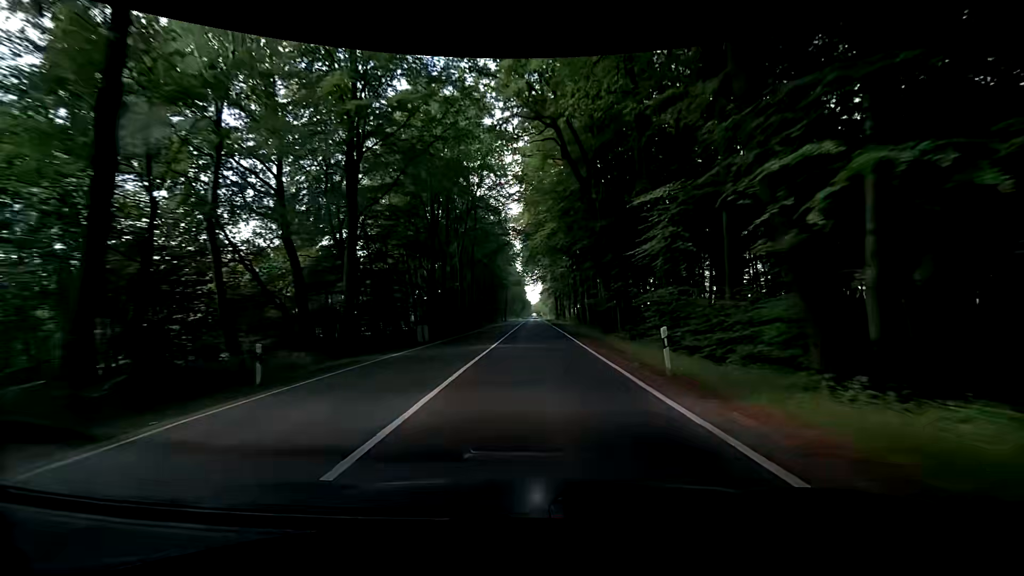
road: primary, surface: asphalt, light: Day
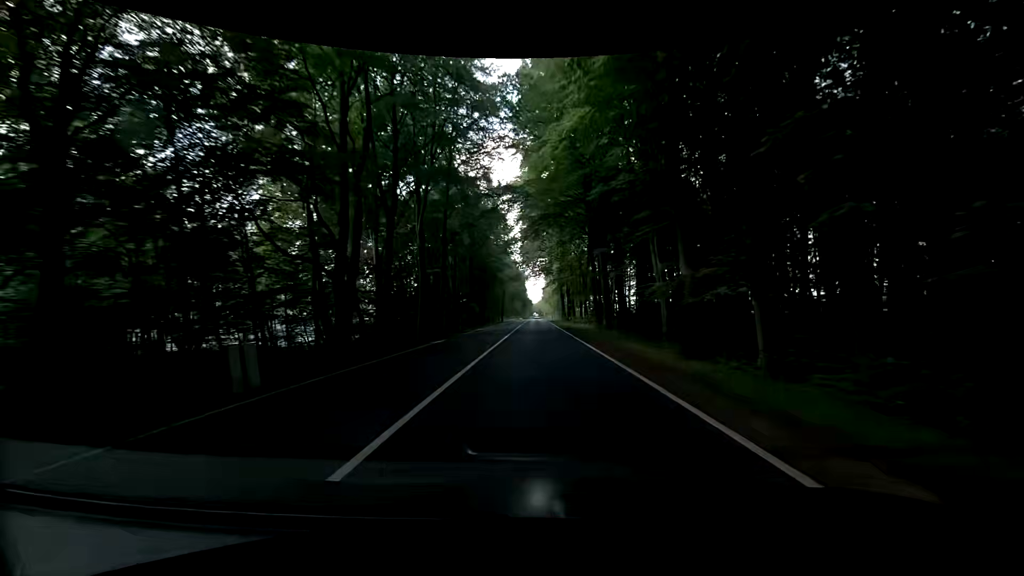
(-0.2, +20.6) m; -1°
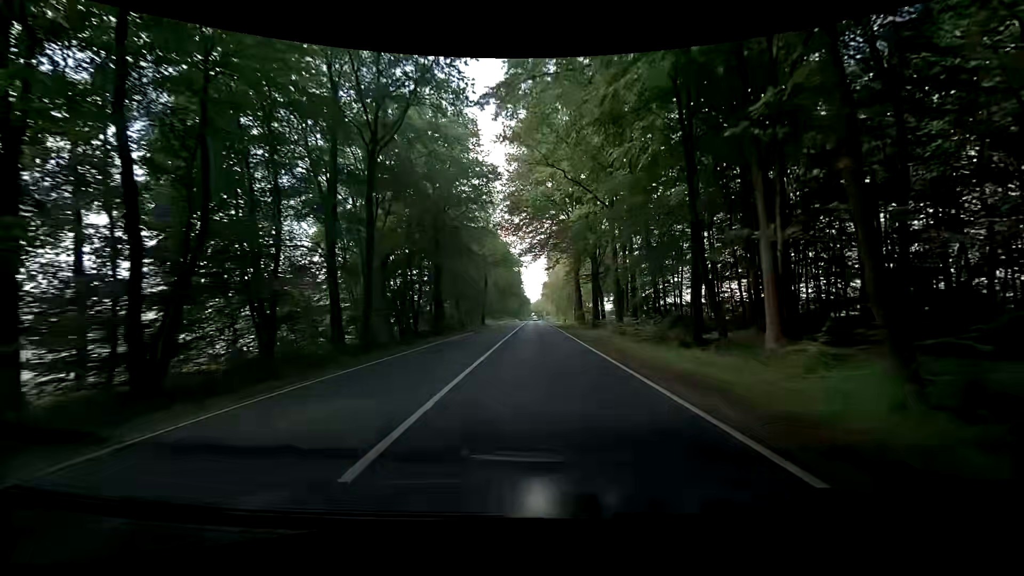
(+0.3, +41.3) m; +2°
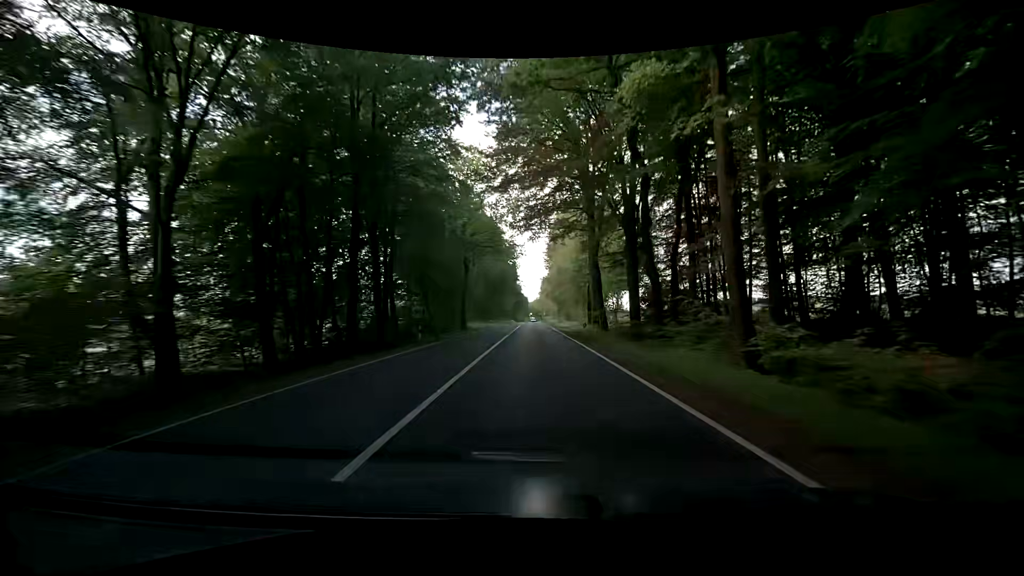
(-0.3, +20.7) m; 0°
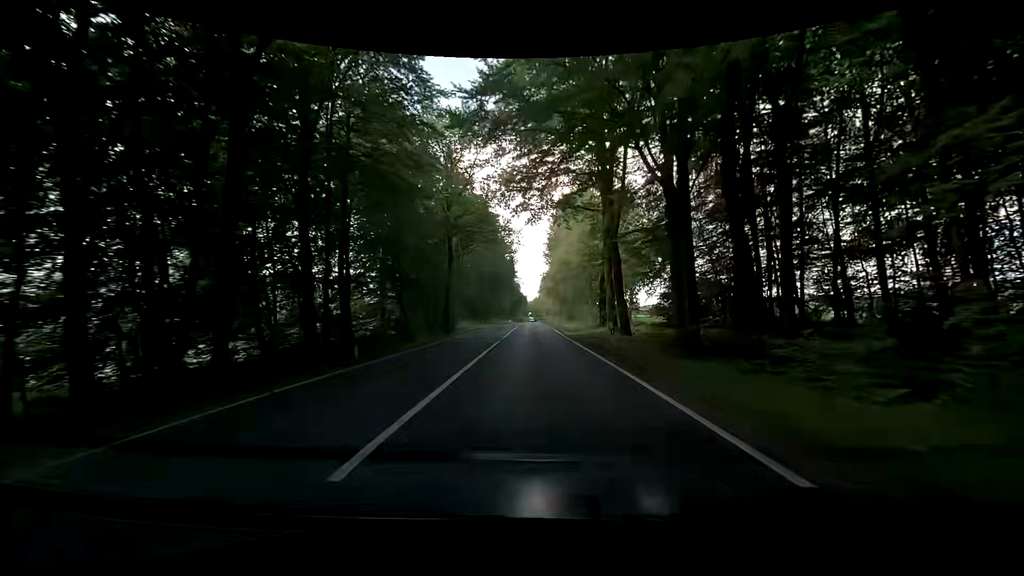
(-0.1, +10.4) m; -1°
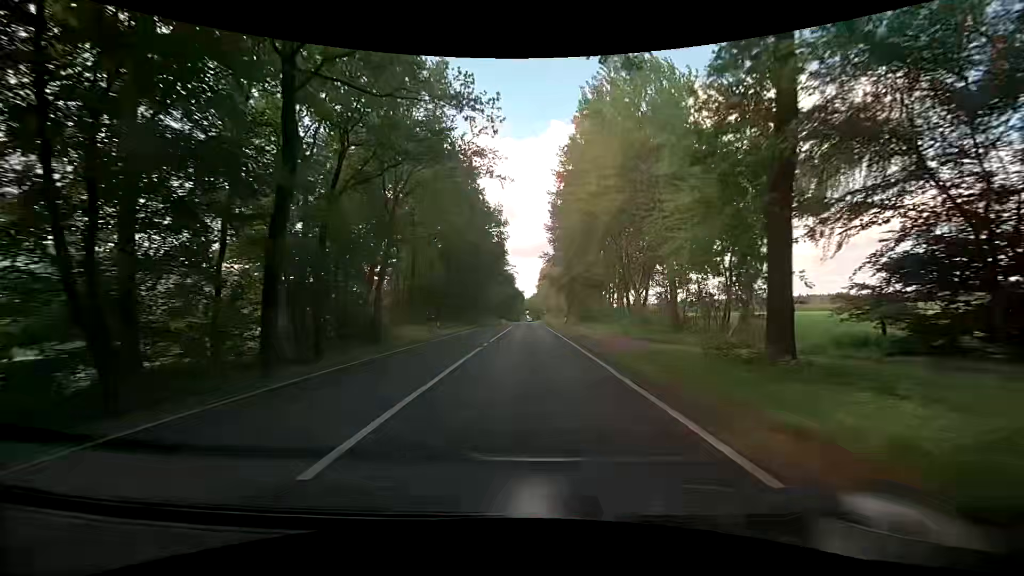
(+0.2, +31.3) m; +1°
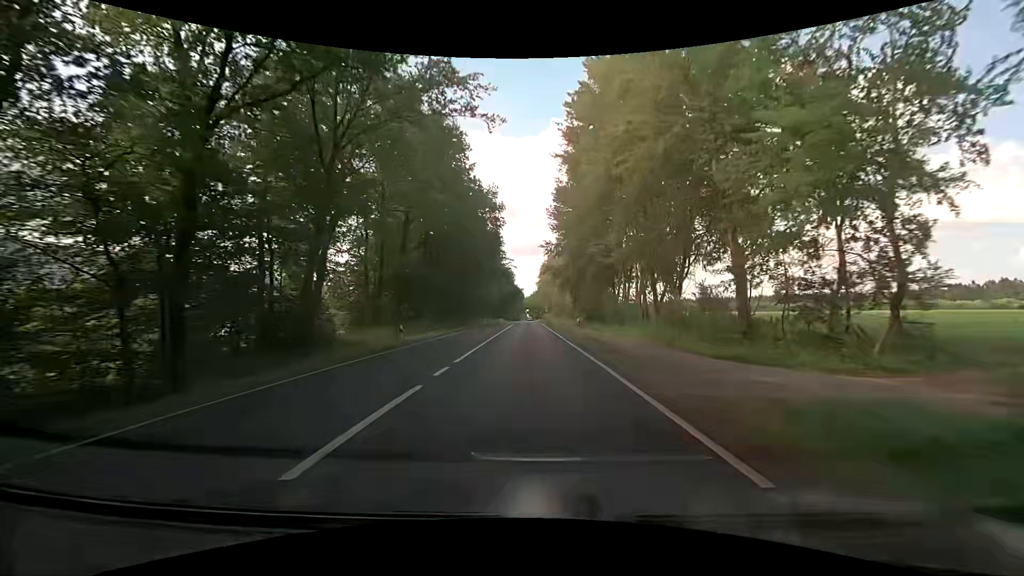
(-0.1, +10.5) m; 0°
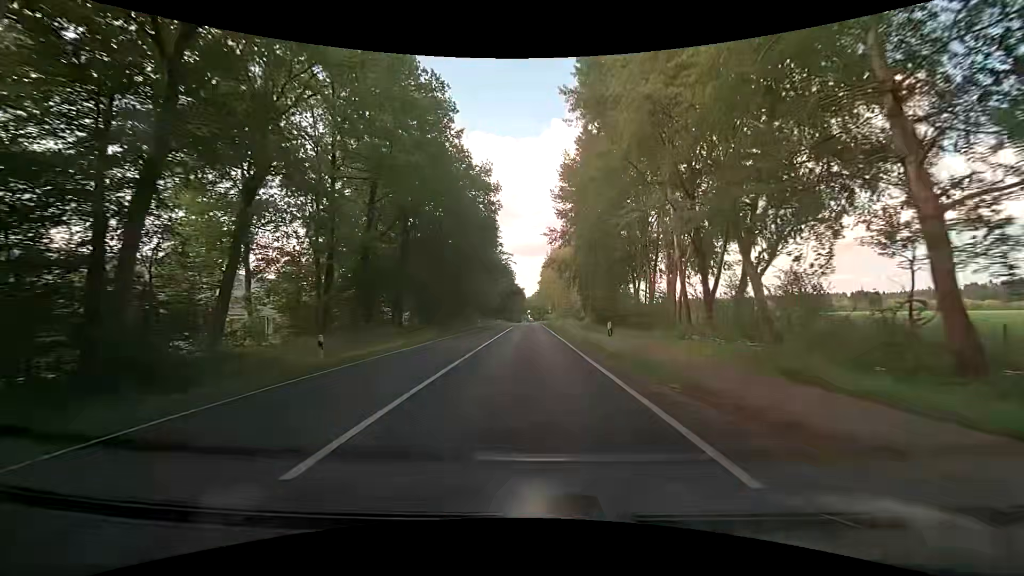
(0.0, +10.5) m; 0°
(0, +10) (0, +20) (0, +30) (0, +40) (0, +50) (0, +60) (-1, +70) (-1, +80) (-1, +90) (-1, +100) m
